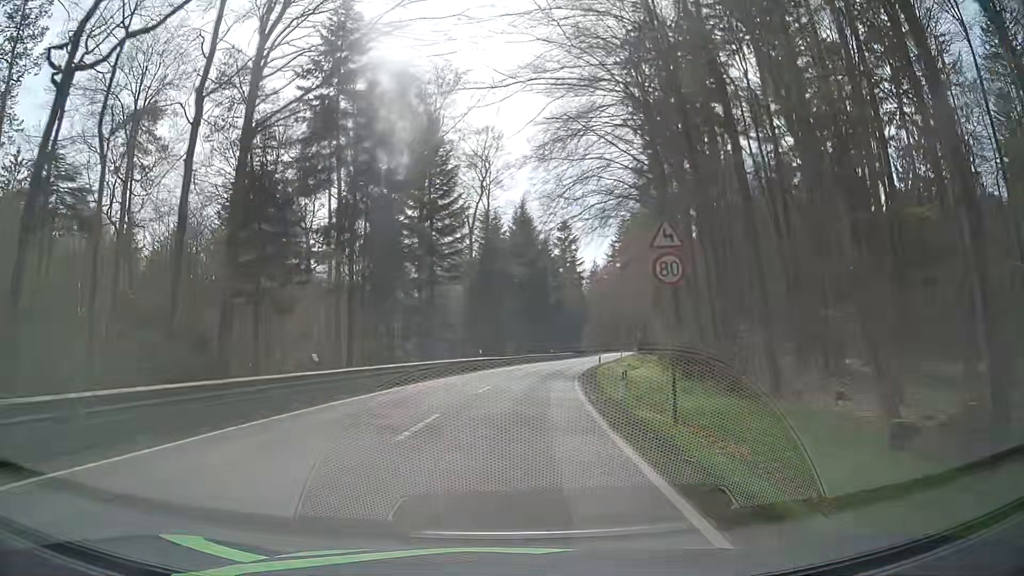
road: secondary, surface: asphalt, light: Day
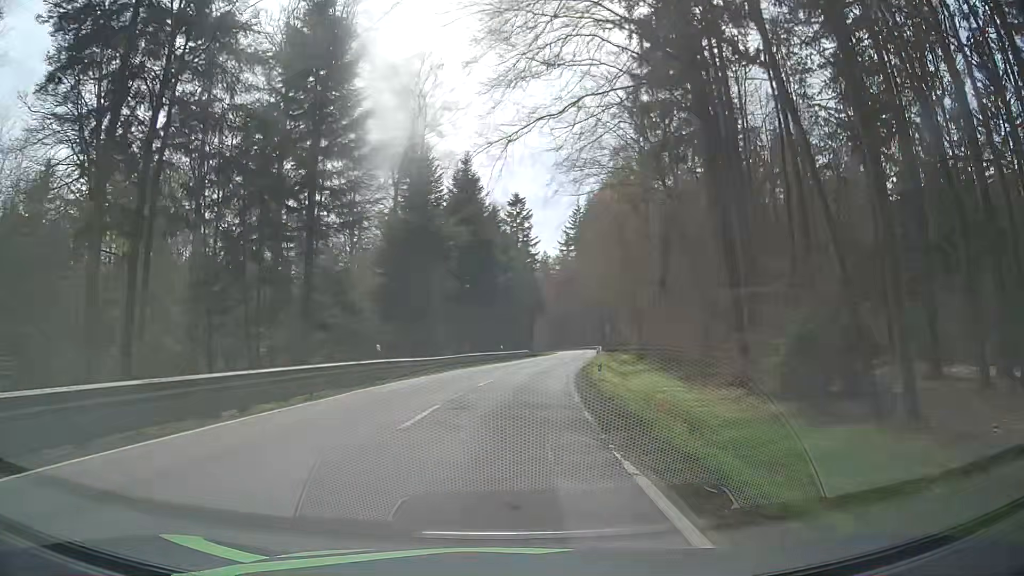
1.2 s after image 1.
(+1.0, +21.2) m; +4°
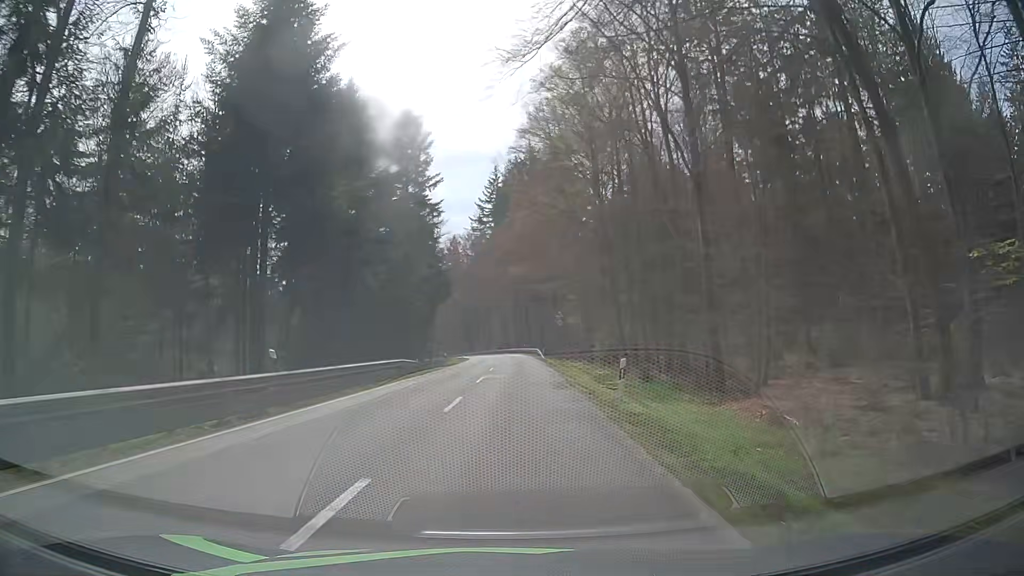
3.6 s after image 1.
(+2.9, +41.1) m; +8°
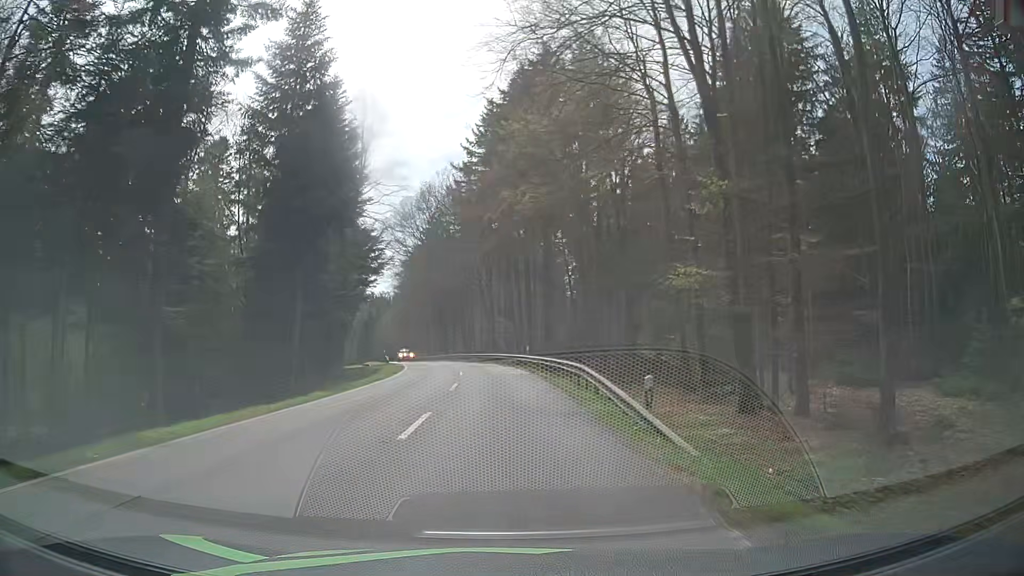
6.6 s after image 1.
(+1.0, +48.2) m; +1°
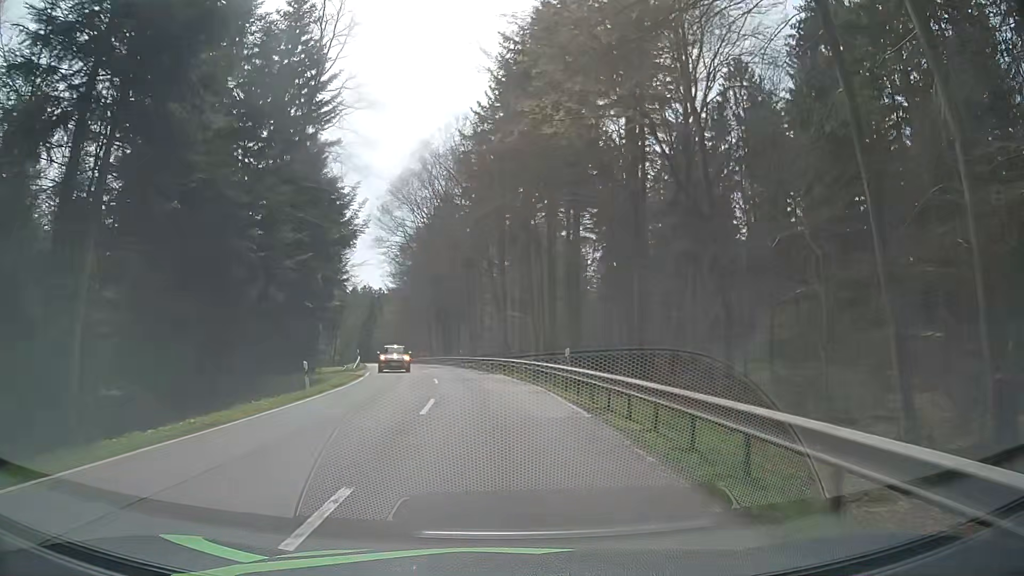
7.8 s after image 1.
(-0.2, +18.3) m; -2°
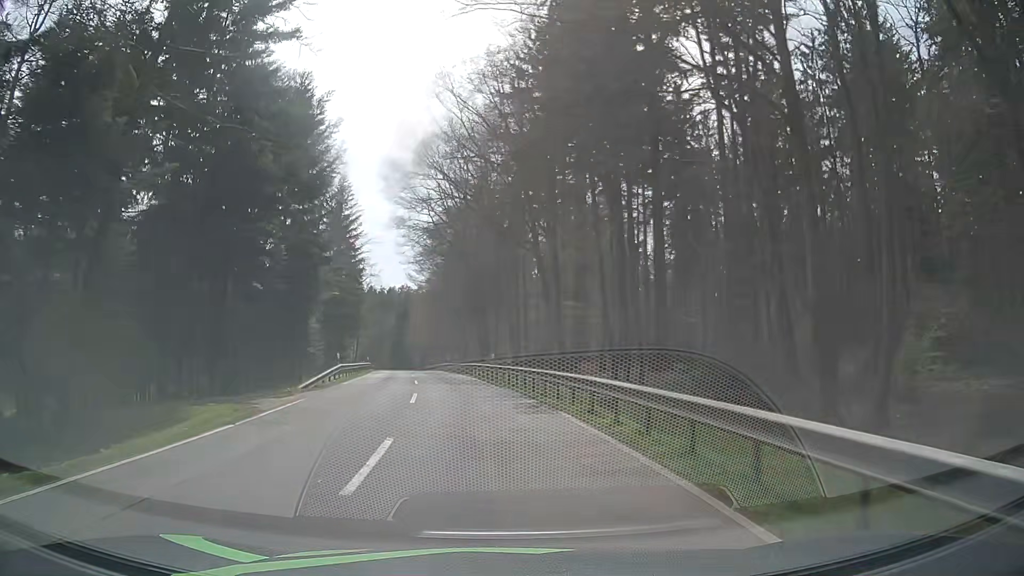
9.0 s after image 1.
(-0.2, +18.3) m; -2°
(0, +10) (-1, +20) (-2, +30) (-4, +40) (-6, +50) (-7, +59) (-9, +69) (-11, +79) (-13, +89) (-15, +99) m
